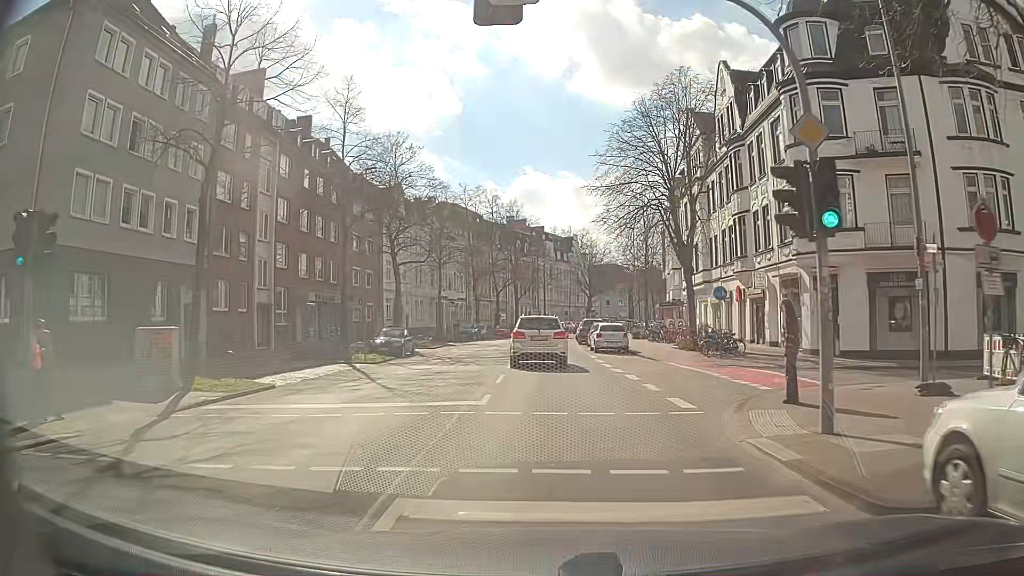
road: secondary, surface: asphalt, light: Day
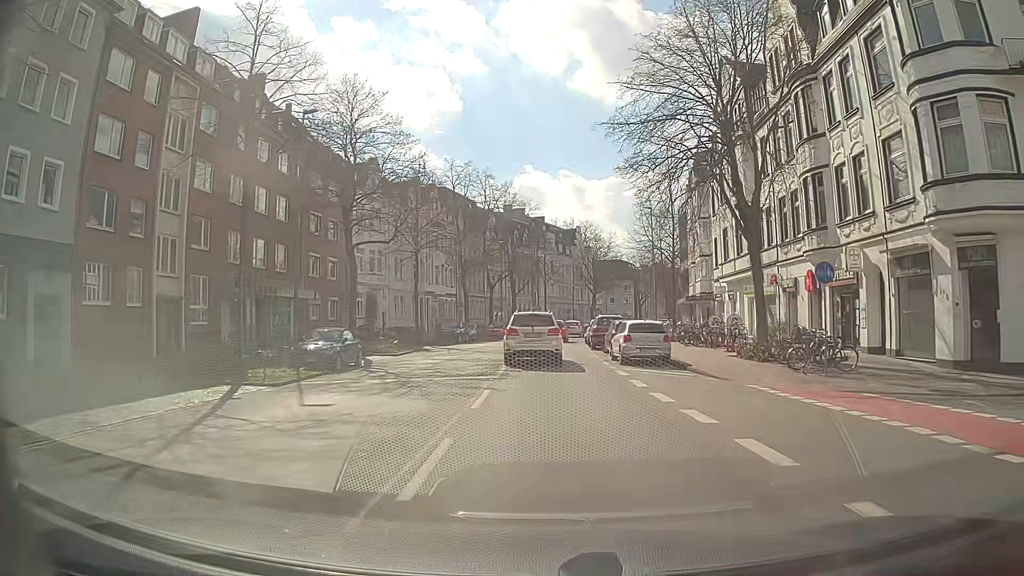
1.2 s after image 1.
(+0.6, +10.8) m; +3°
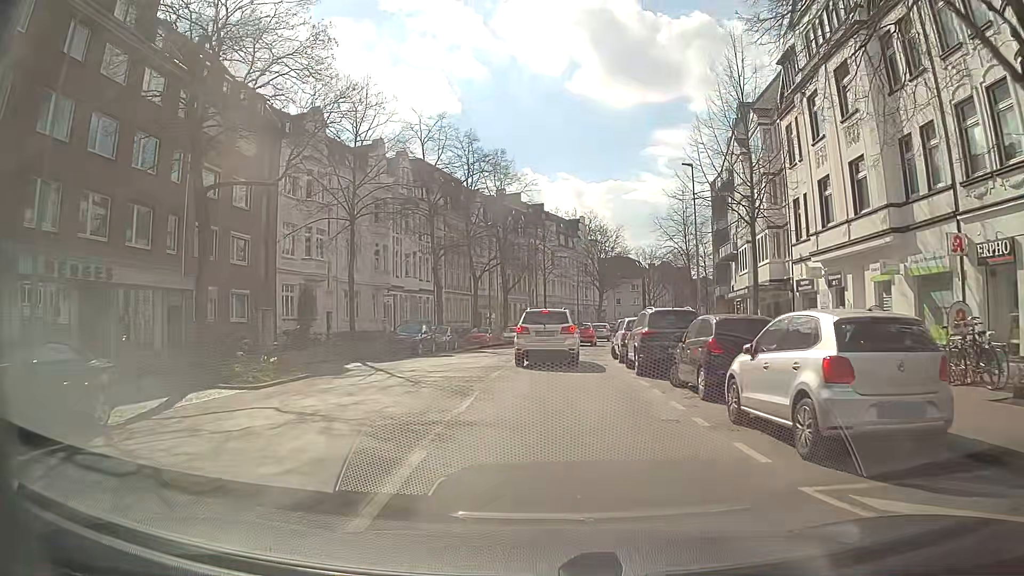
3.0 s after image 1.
(0.0, +15.9) m; -1°
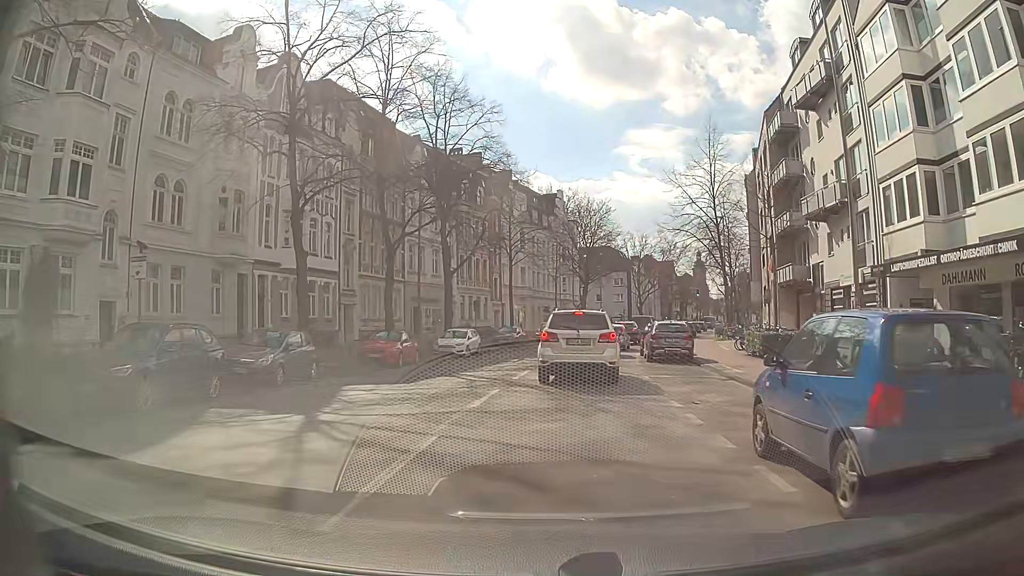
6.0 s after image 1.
(+0.7, +22.6) m; +2°
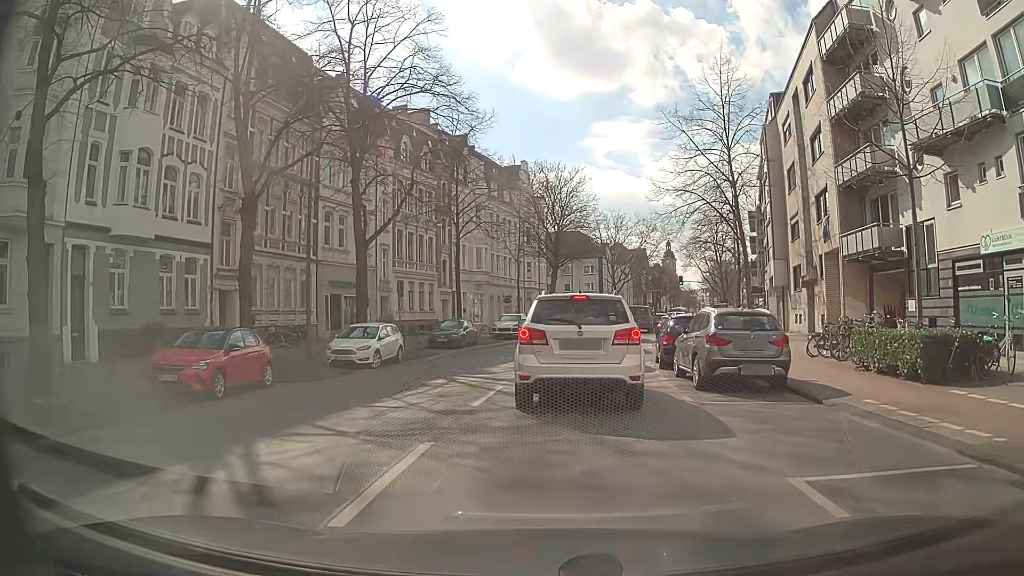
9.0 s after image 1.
(+0.6, +12.5) m; +5°
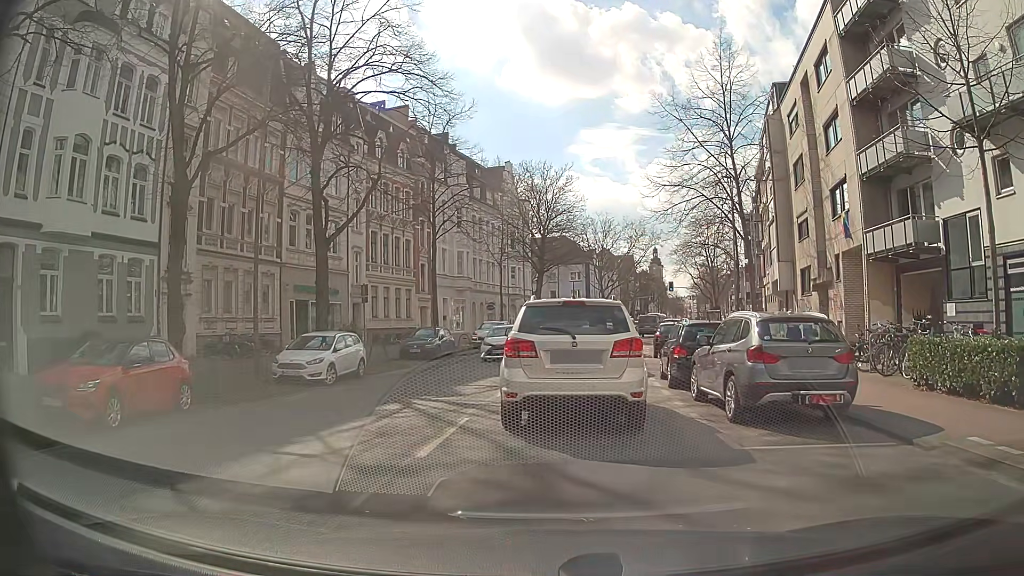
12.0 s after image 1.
(0.0, +3.3) m; 0°
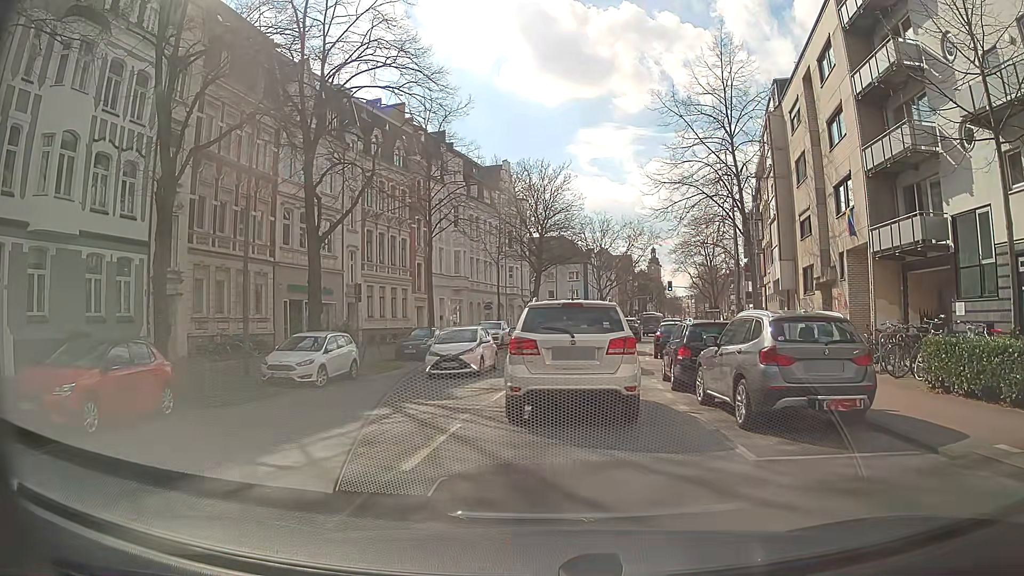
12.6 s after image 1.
(0.0, +0.6) m; 0°
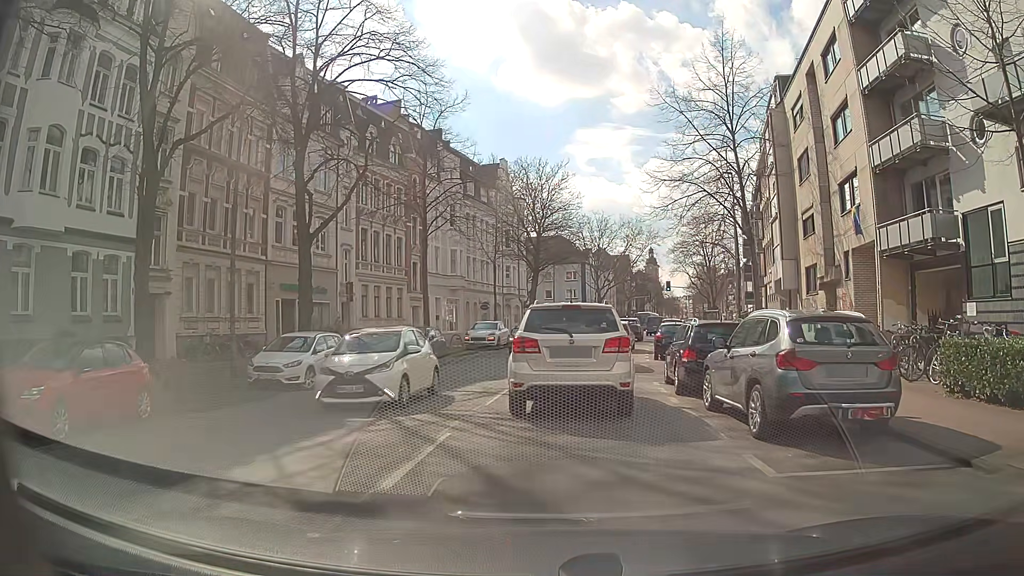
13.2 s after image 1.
(0.0, +0.8) m; 0°
